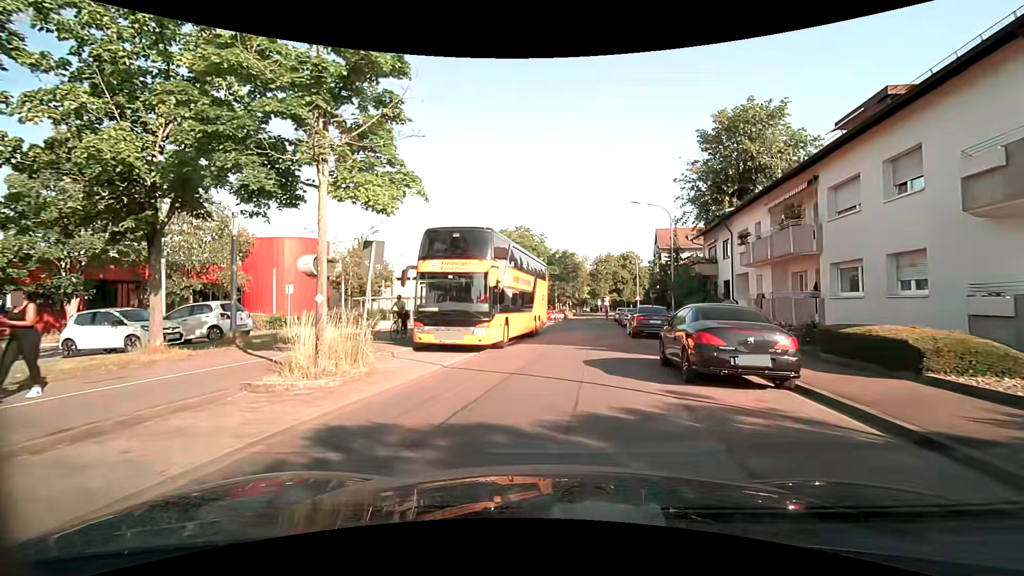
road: residential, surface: asphalt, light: Day
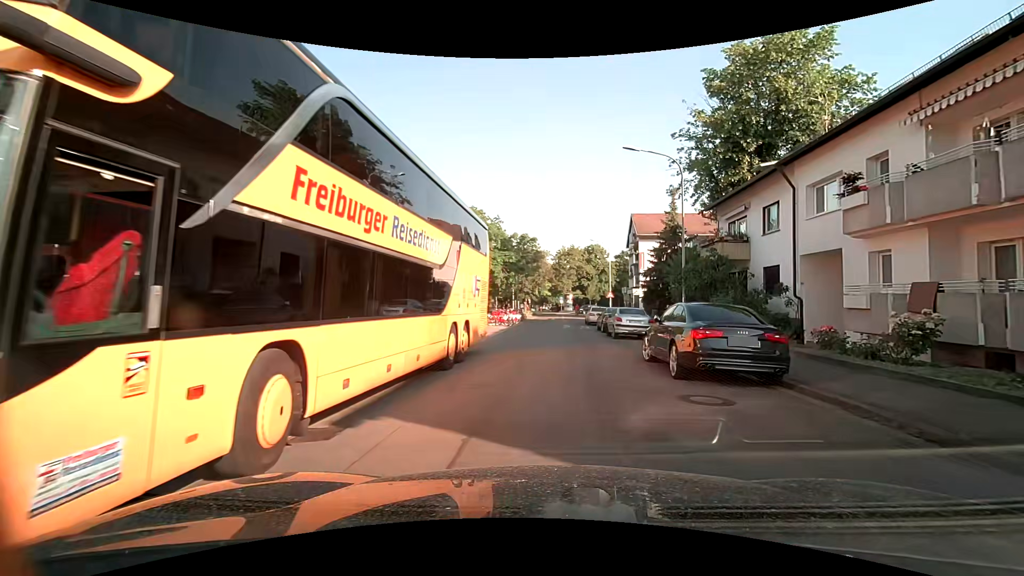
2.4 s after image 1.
(+0.6, +13.1) m; +5°
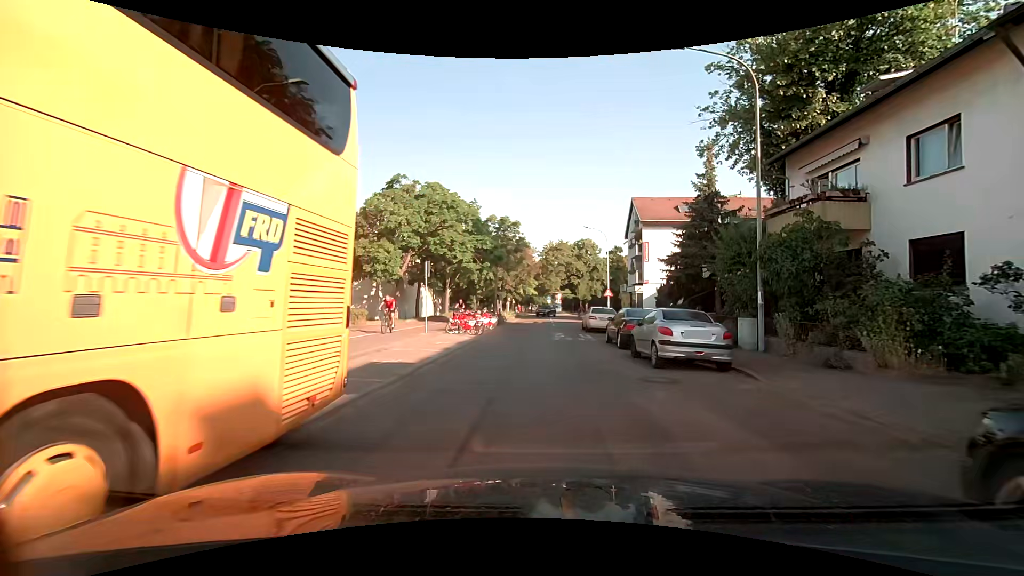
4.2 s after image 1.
(+0.1, +10.2) m; +1°
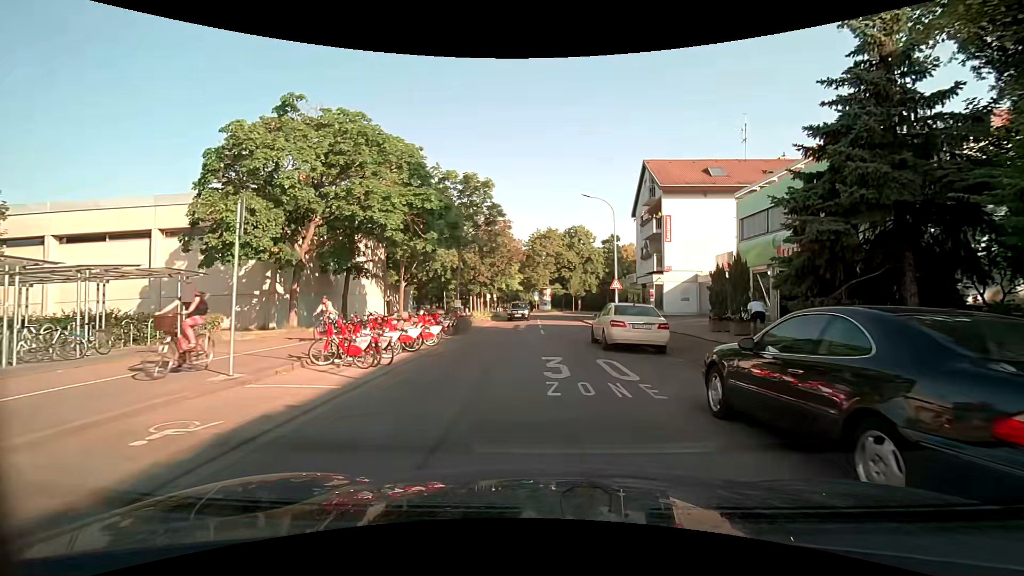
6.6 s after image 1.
(+0.3, +13.1) m; +2°
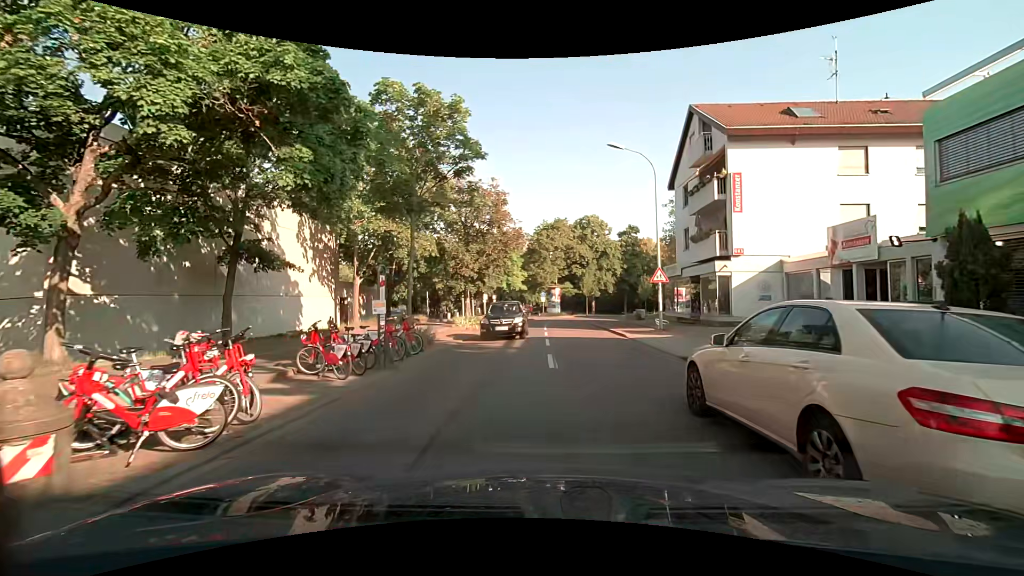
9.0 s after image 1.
(-0.1, +11.6) m; -1°
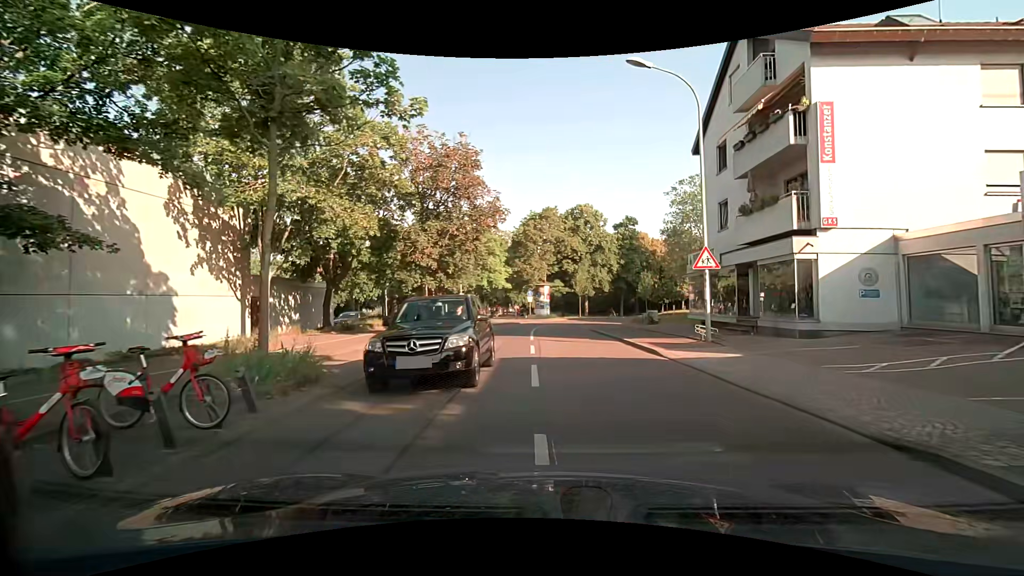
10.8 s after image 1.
(0.0, +8.6) m; +1°
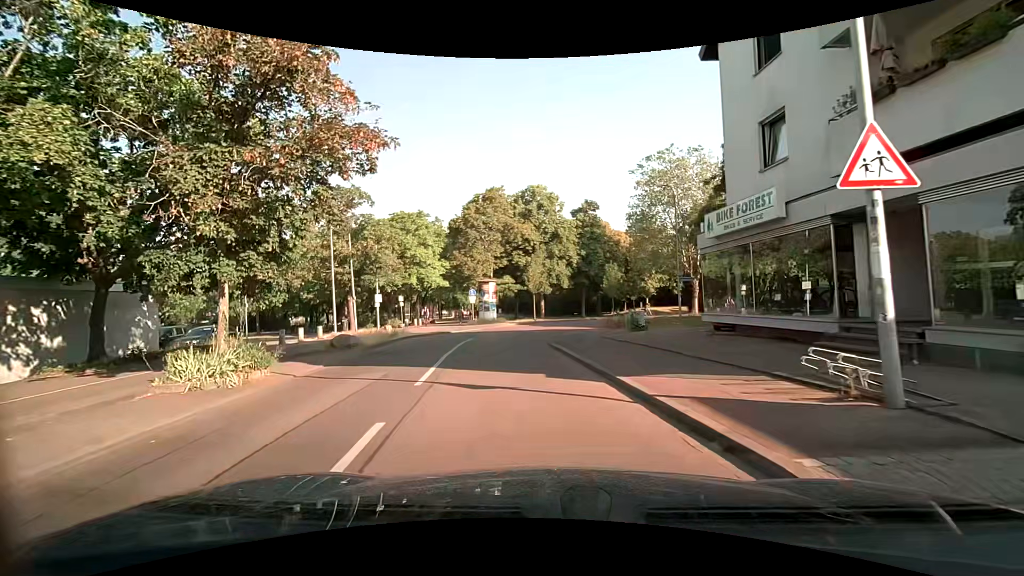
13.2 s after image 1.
(+0.8, +11.0) m; +4°
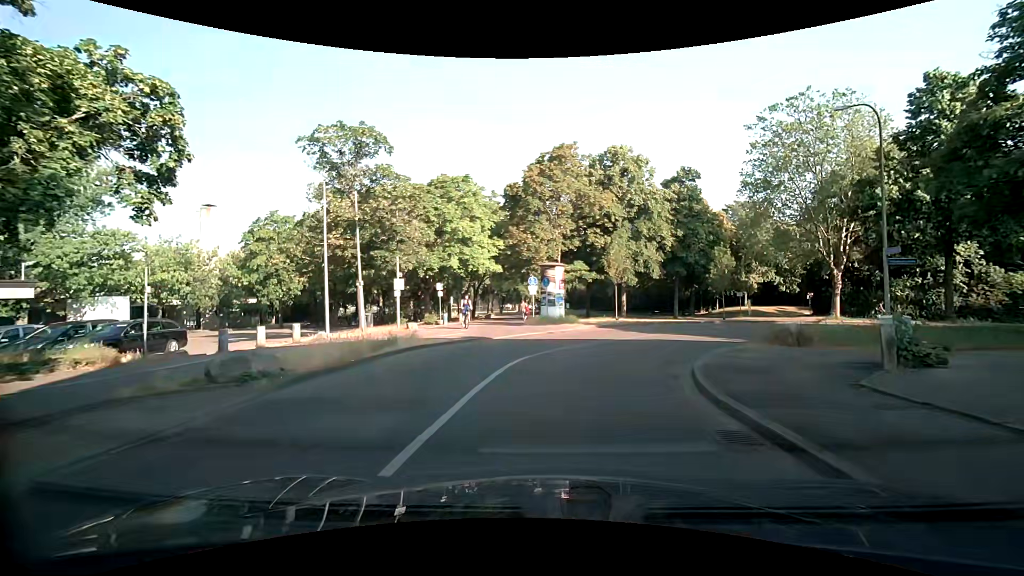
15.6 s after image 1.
(-1.0, +11.3) m; -7°
(0, +10) (+4, +19) (+13, +24) (+23, +23) (+31, +17) (+39, +12) (+49, +8) (+58, +5) (+68, +2) (+77, 0) m
